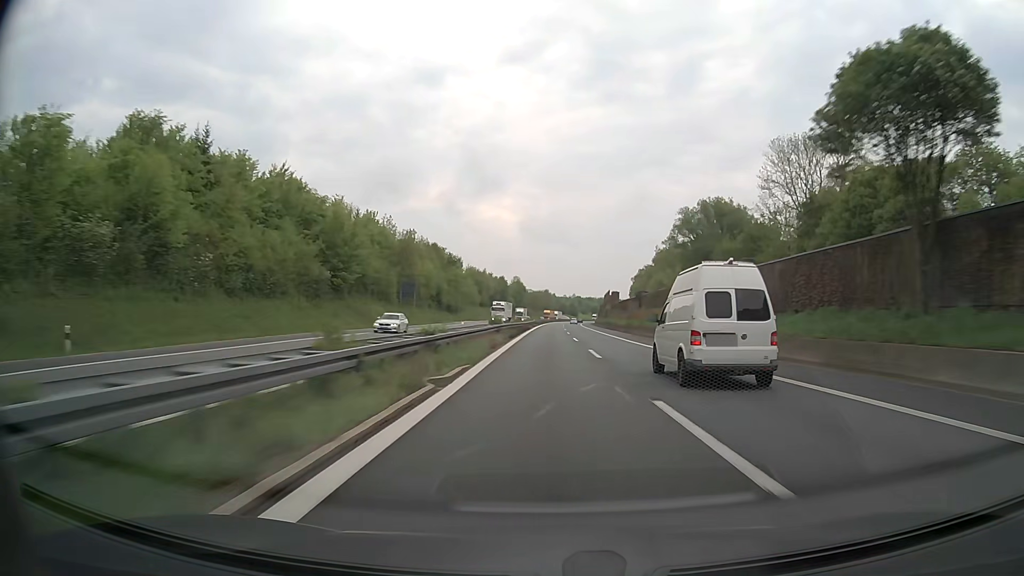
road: motorway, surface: asphalt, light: Day
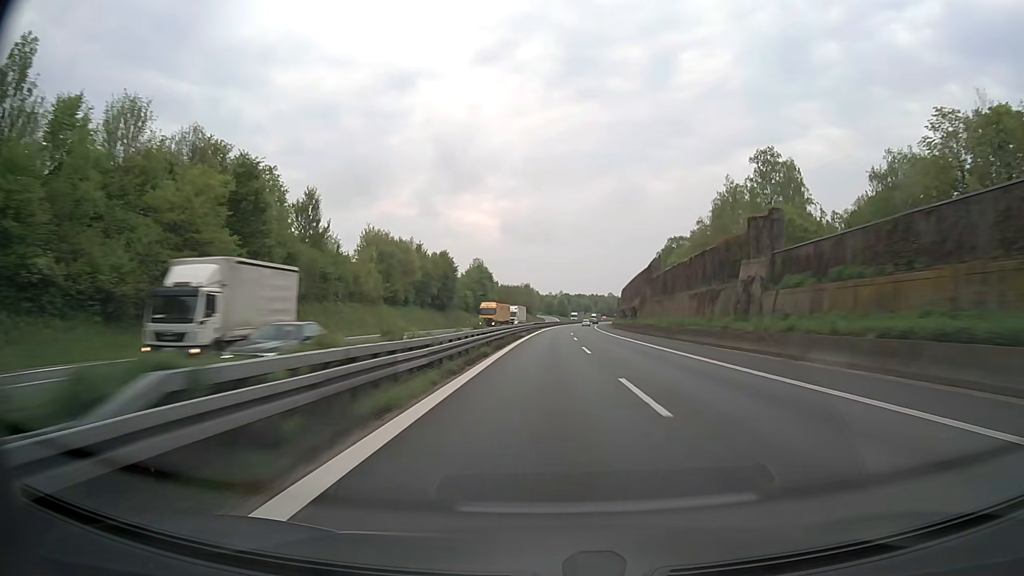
(+1.0, +103.9) m; +1°
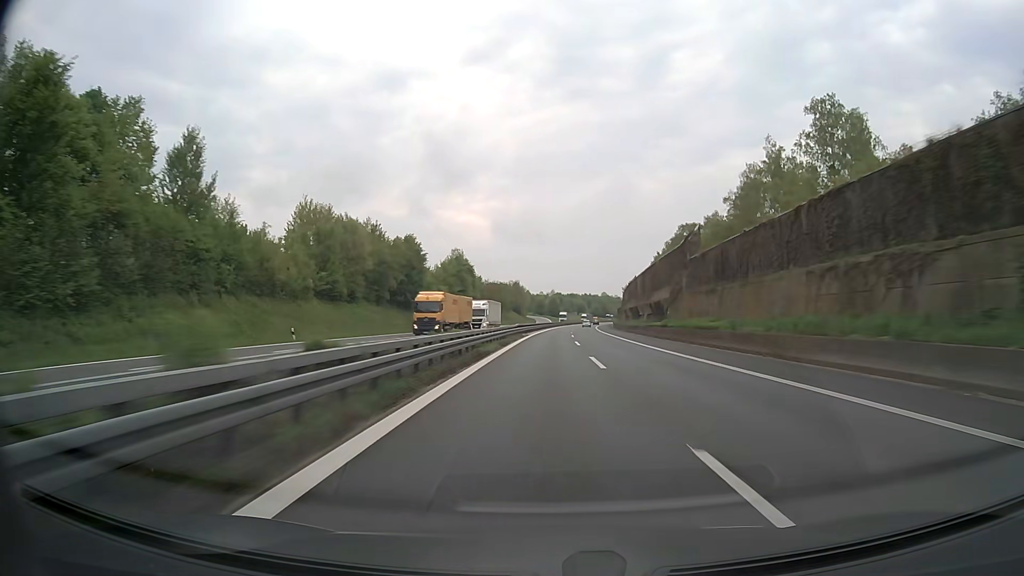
(+0.2, +26.4) m; +1°
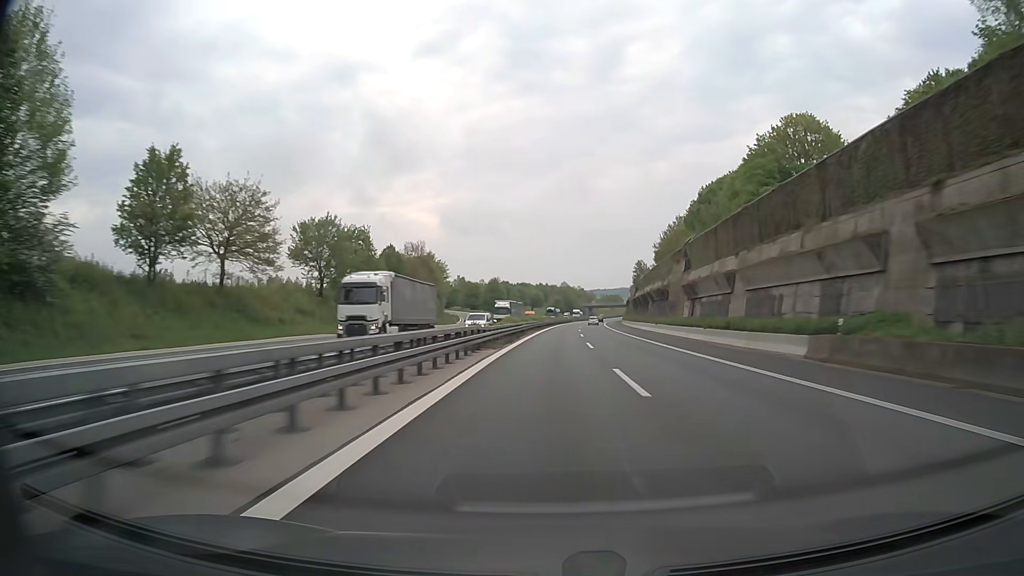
(+4.6, +133.6) m; +4°
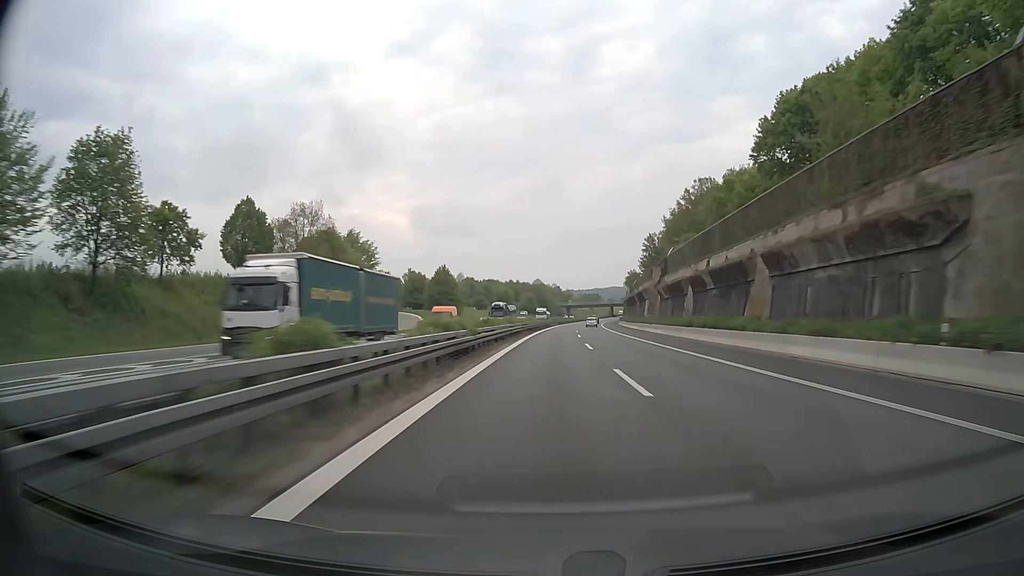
(+1.1, +54.1) m; +2°
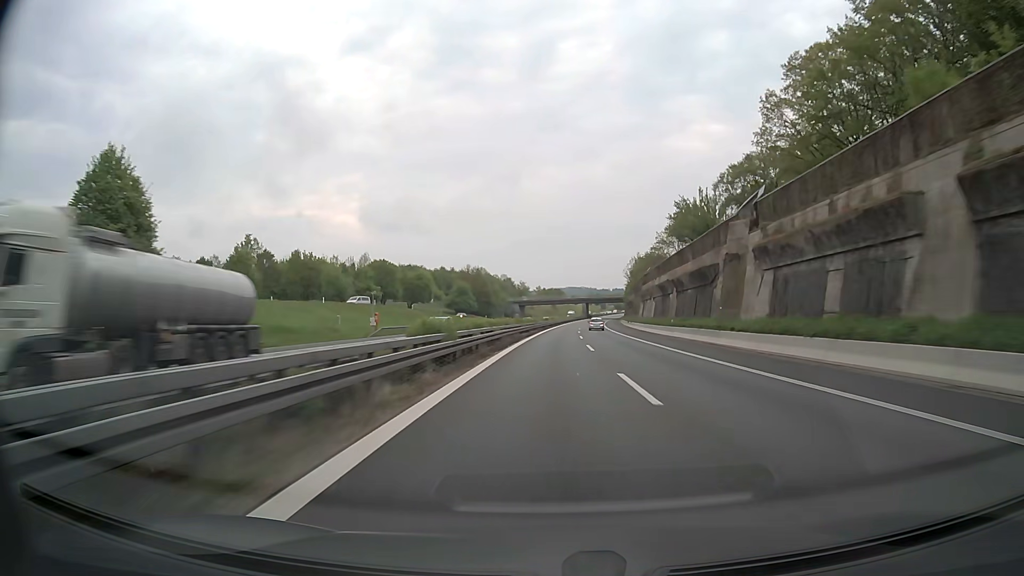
(+3.8, +108.6) m; +4°
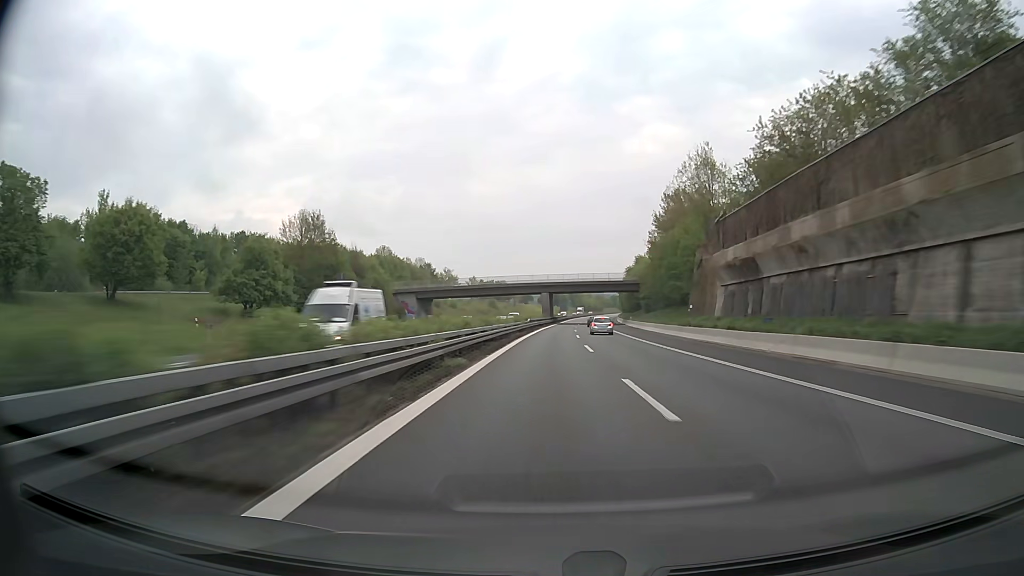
(+4.3, +109.6) m; +4°
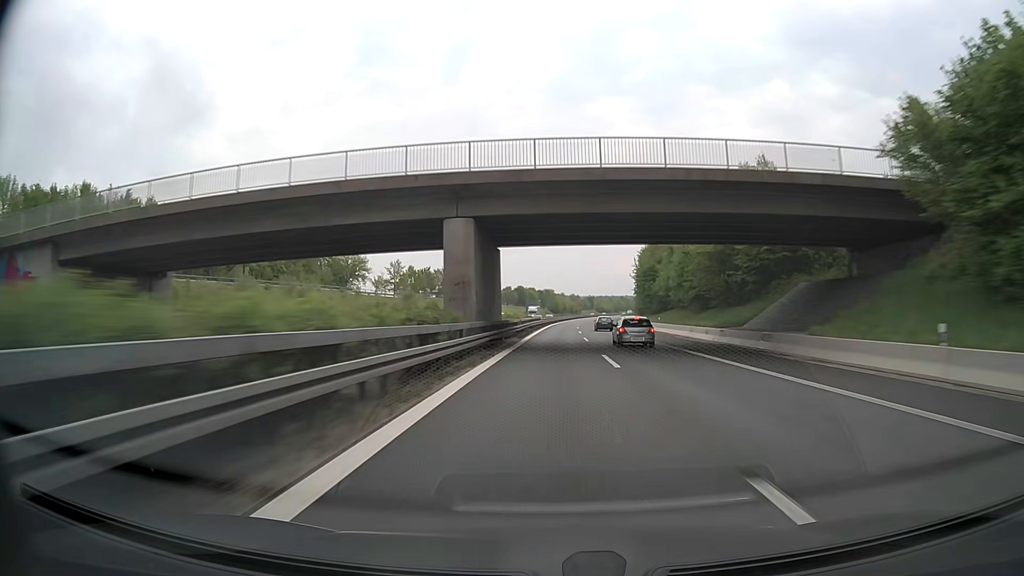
(+2.1, +83.2) m; +3°
(0, +10) (0, +20) (0, +30) (+1, +40) (+1, +50) (+1, +60) (+2, +70) (+2, +80) (+3, +90) (+3, +100) m
